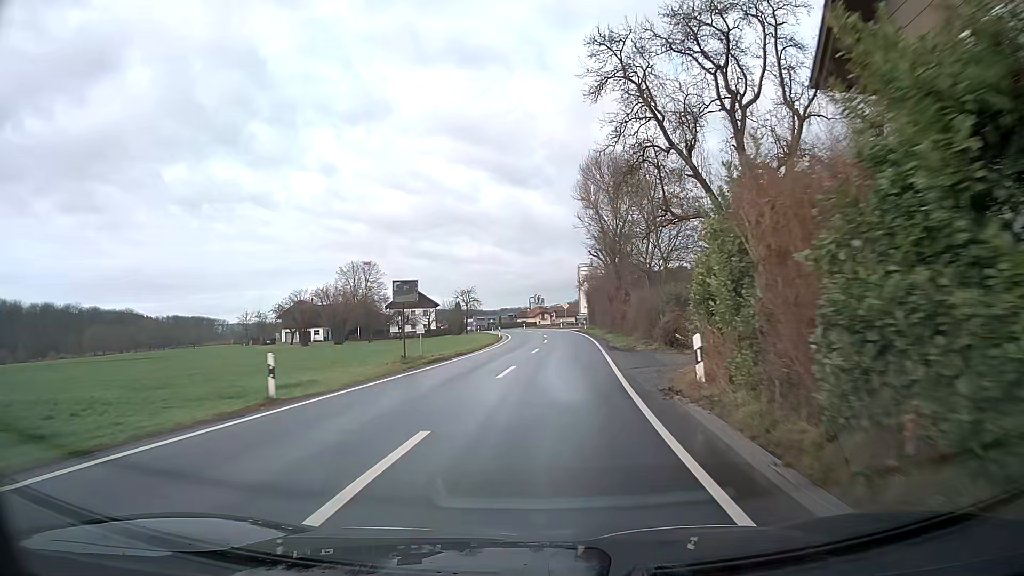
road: secondary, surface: asphalt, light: Day
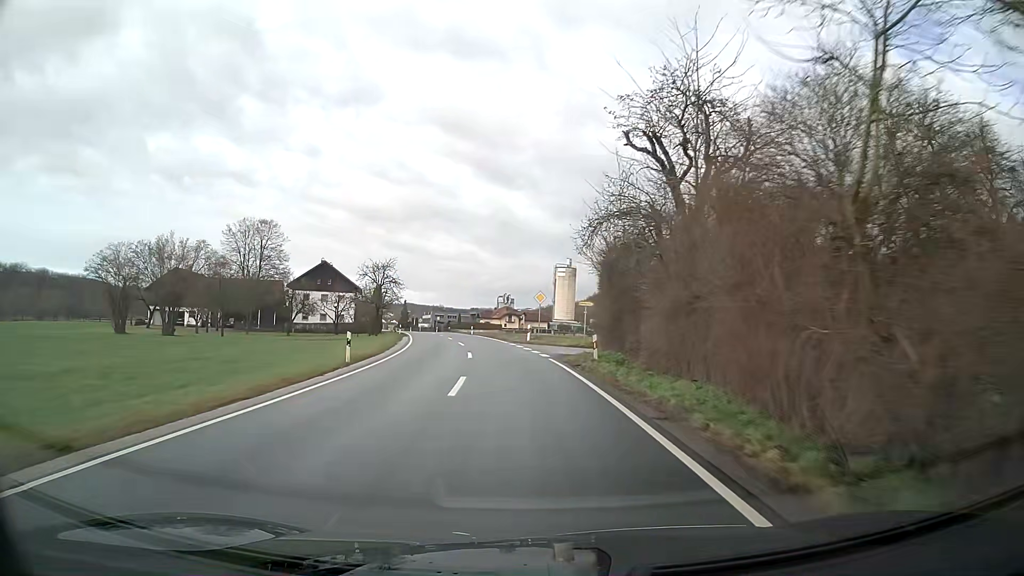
(+1.3, +40.1) m; +1°
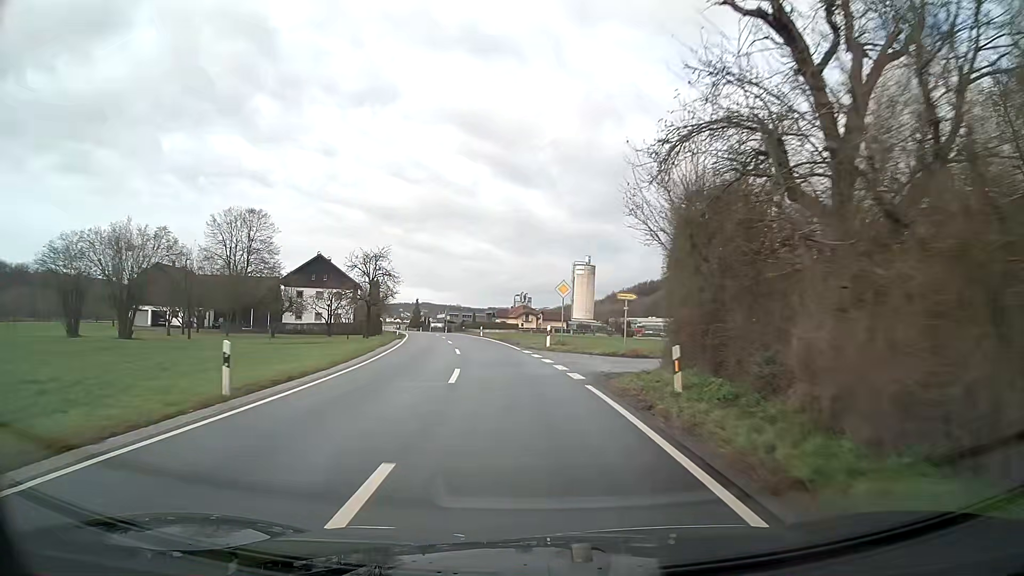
(-0.2, +9.9) m; -2°
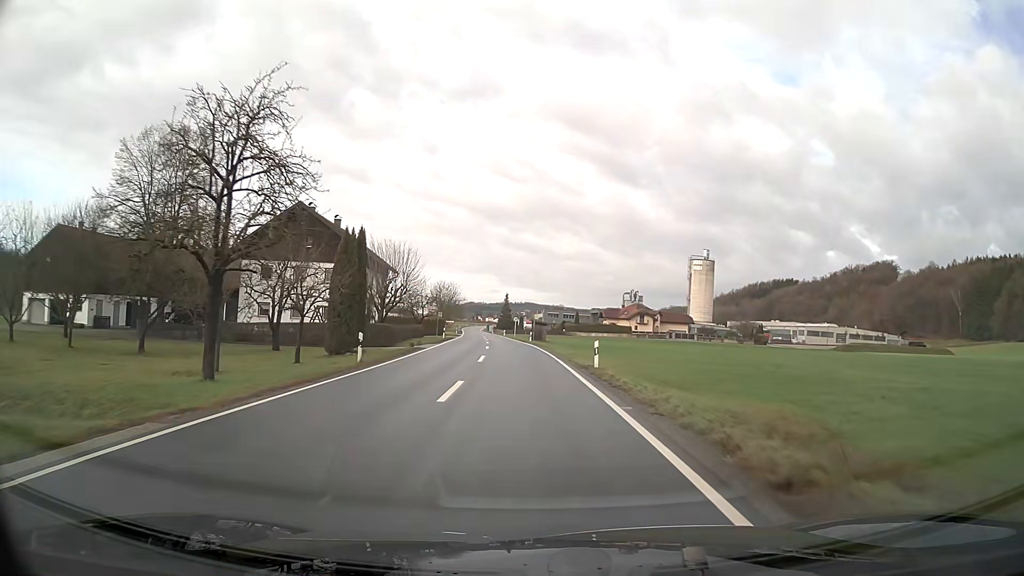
(-3.0, +39.2) m; -8°
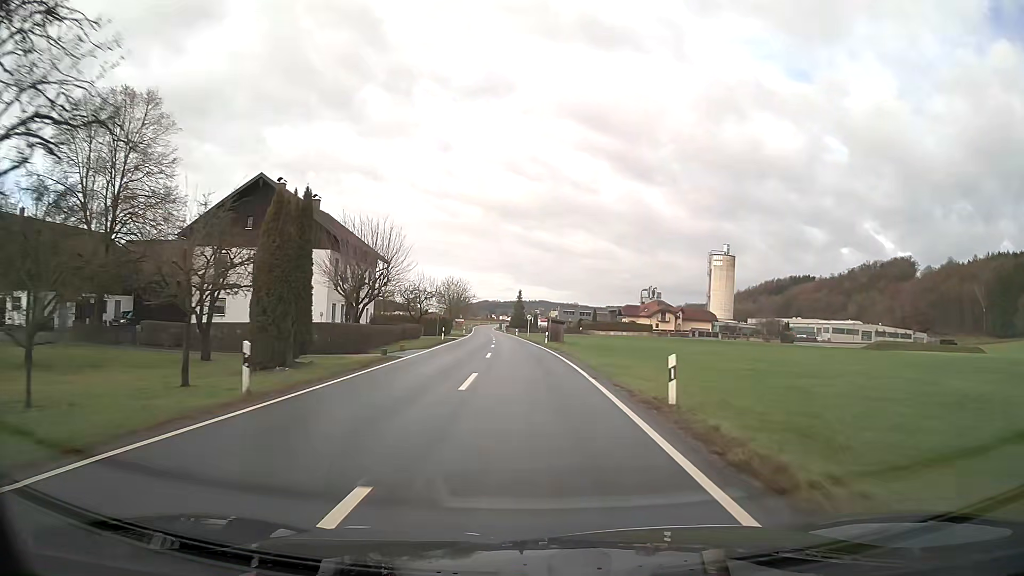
(-0.1, +9.9) m; -1°
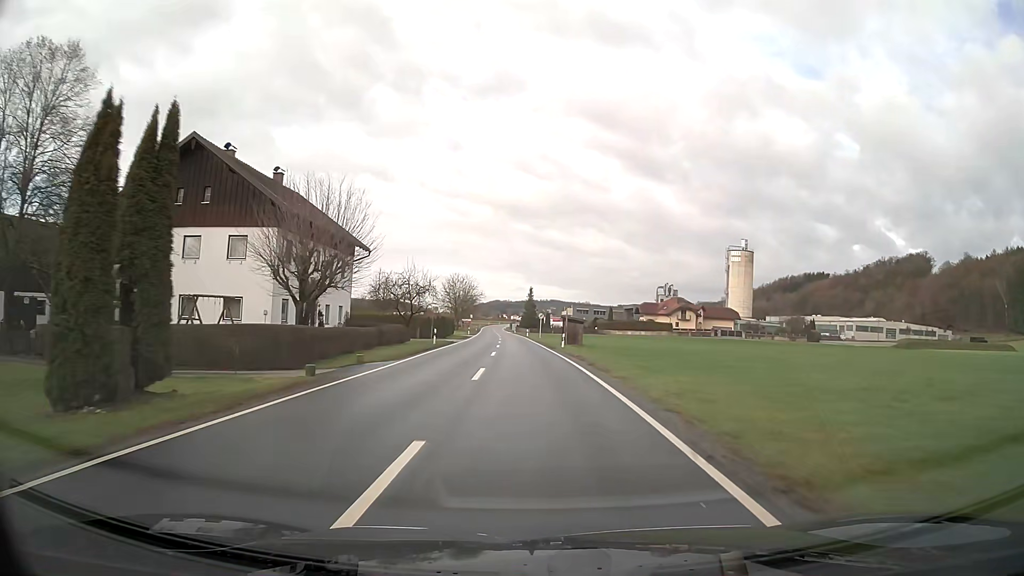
(-0.1, +10.1) m; -1°
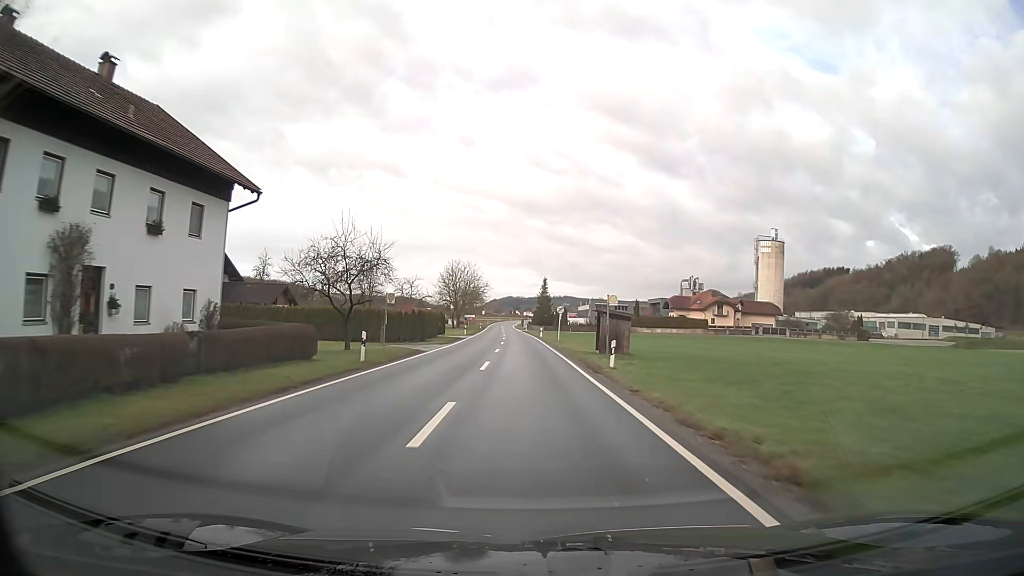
(-0.2, +20.4) m; -1°
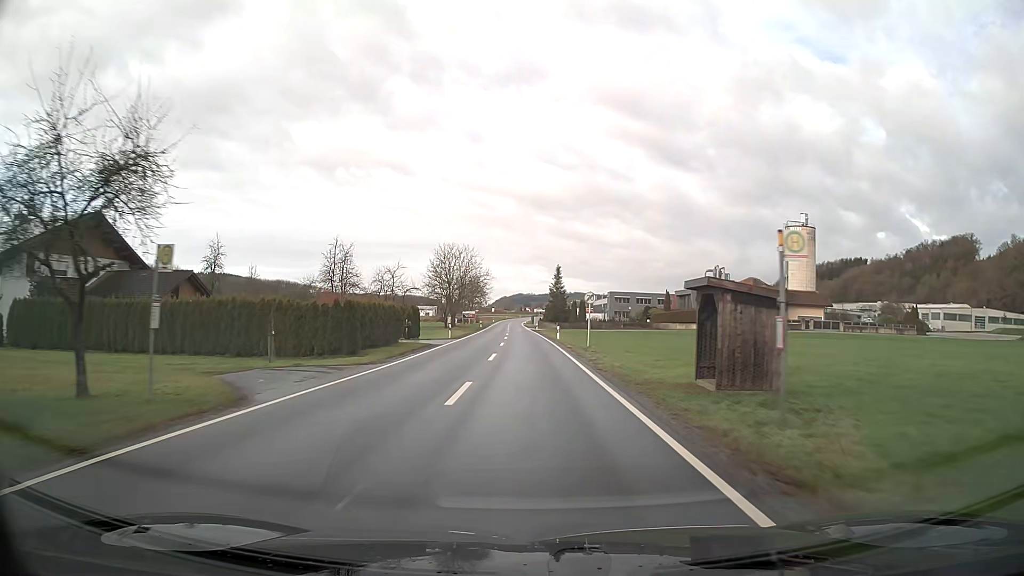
(-0.2, +20.6) m; -1°
